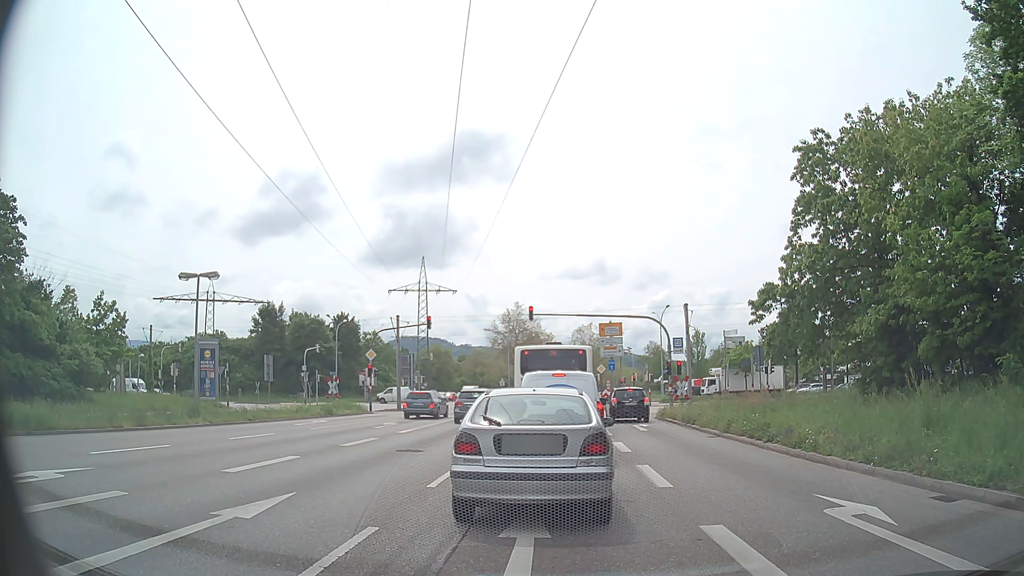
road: primary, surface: asphalt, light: Day
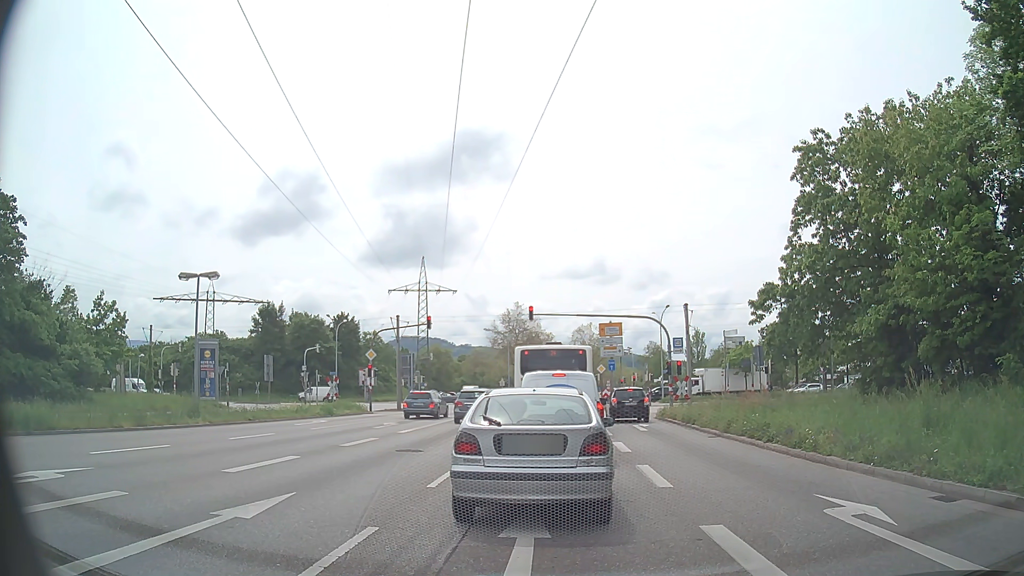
(0.0, 0.0) m; 0°
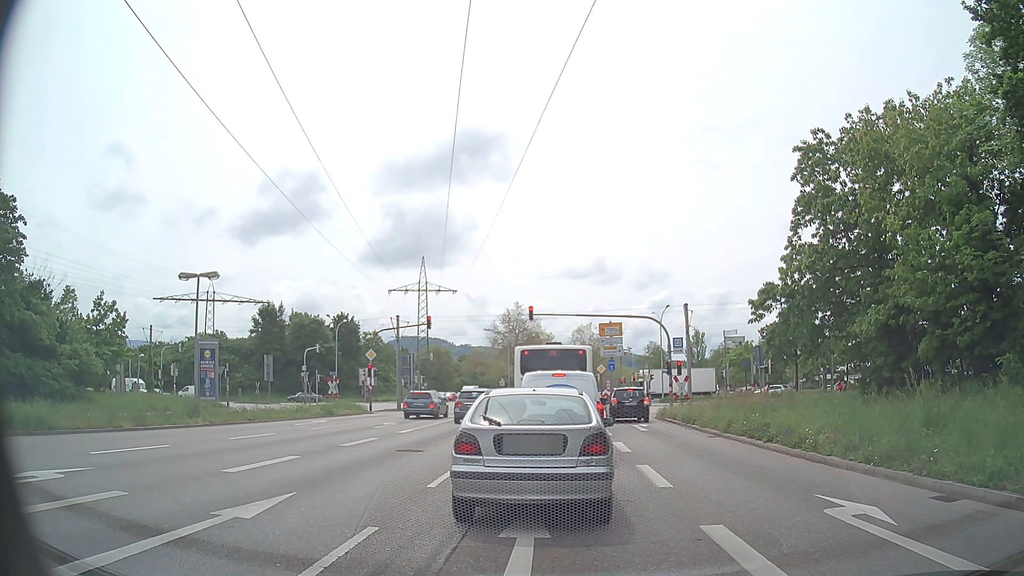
(0.0, 0.0) m; 0°
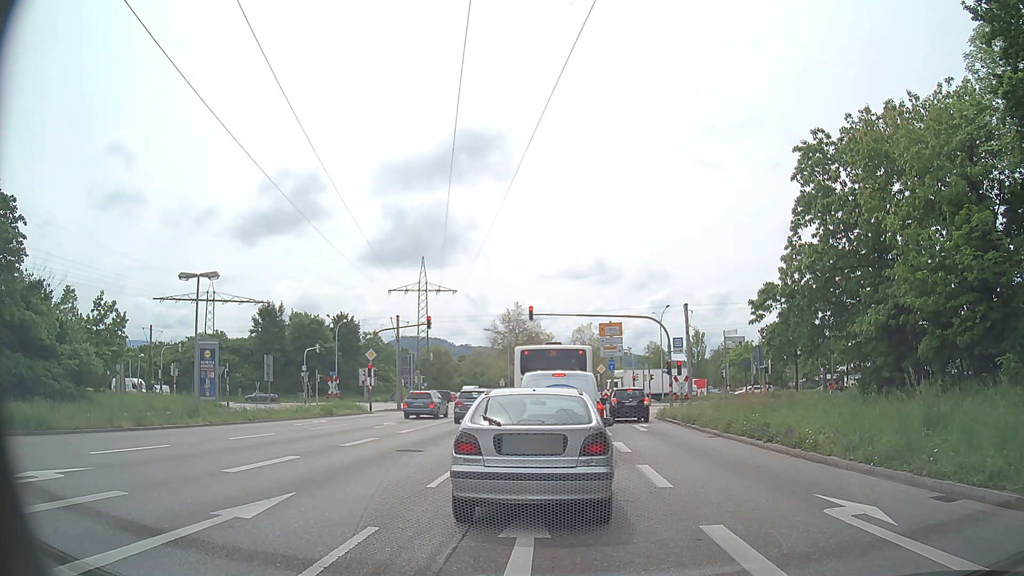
(0.0, 0.0) m; 0°
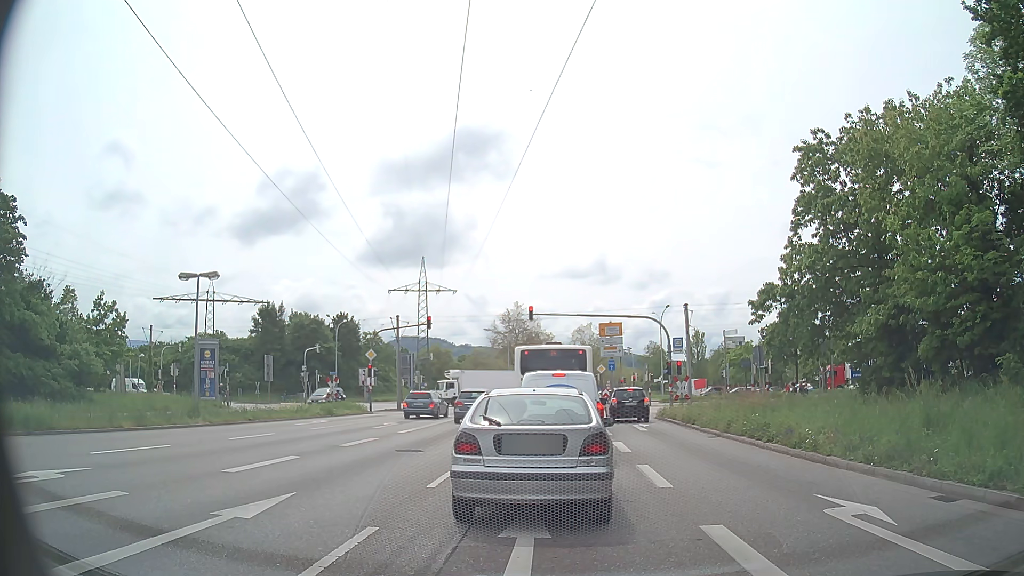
(0.0, 0.0) m; 0°
